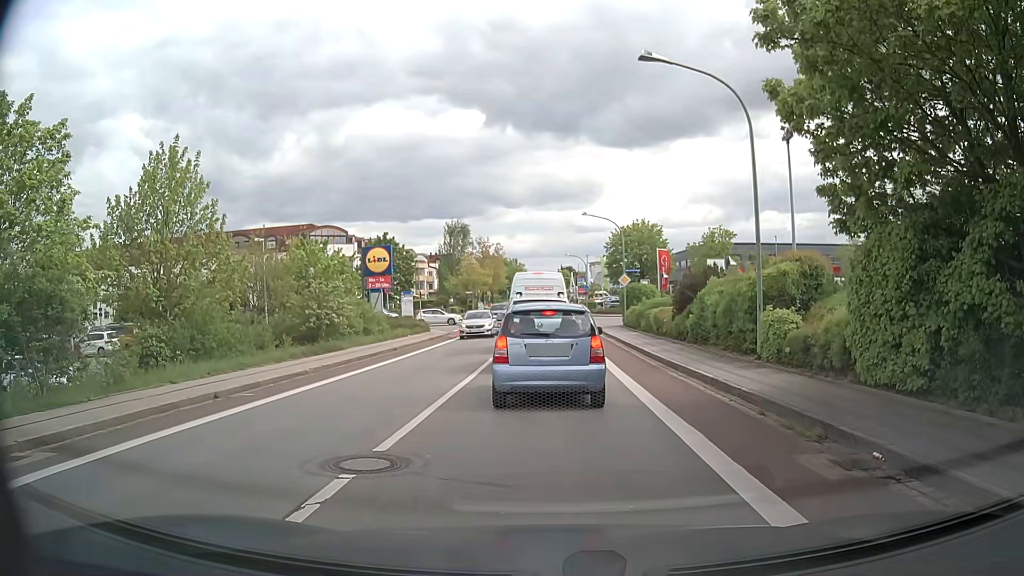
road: tertiary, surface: asphalt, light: Day
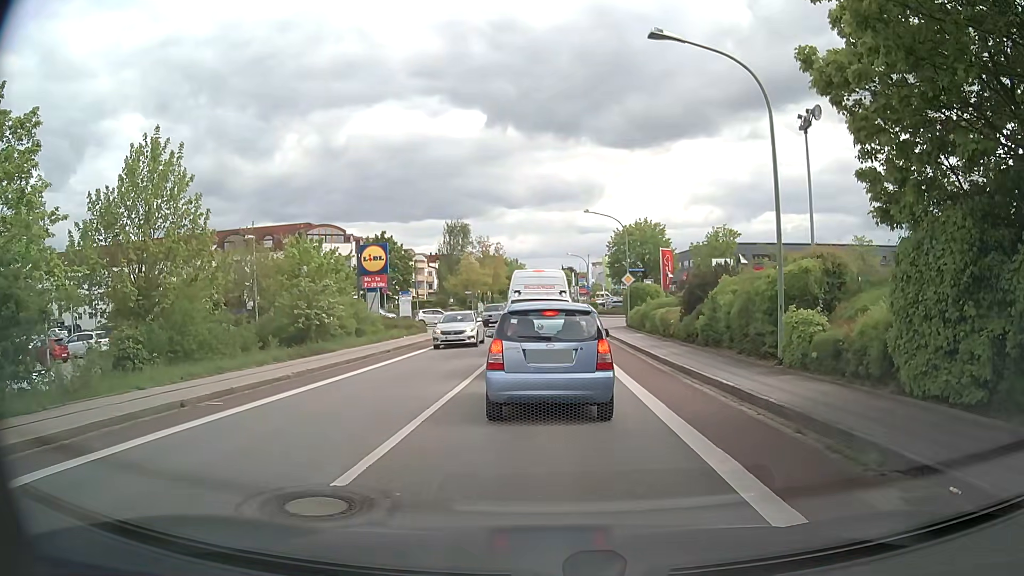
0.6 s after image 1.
(0.0, +1.3) m; 0°
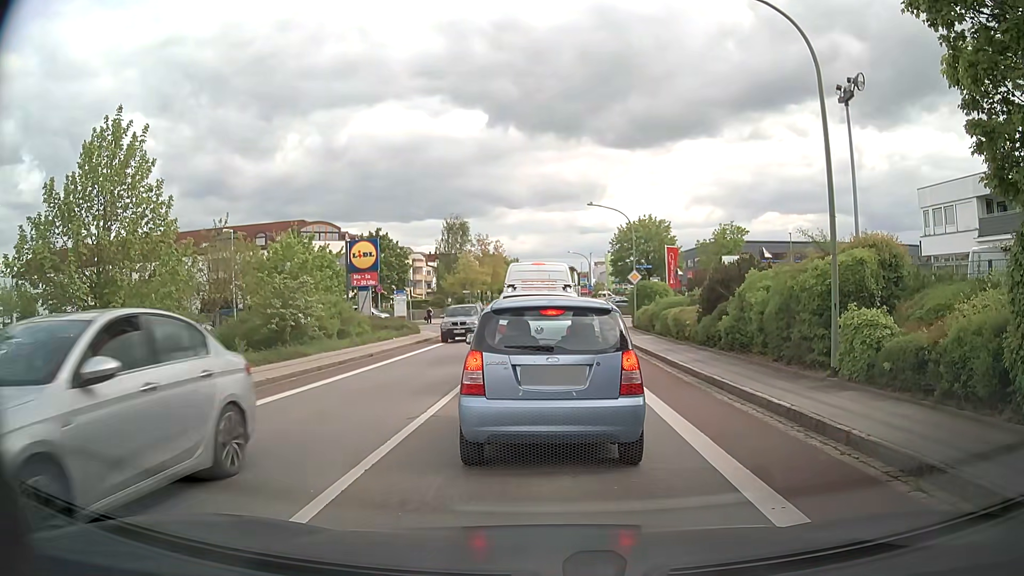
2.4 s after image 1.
(0.0, +2.6) m; +2°
